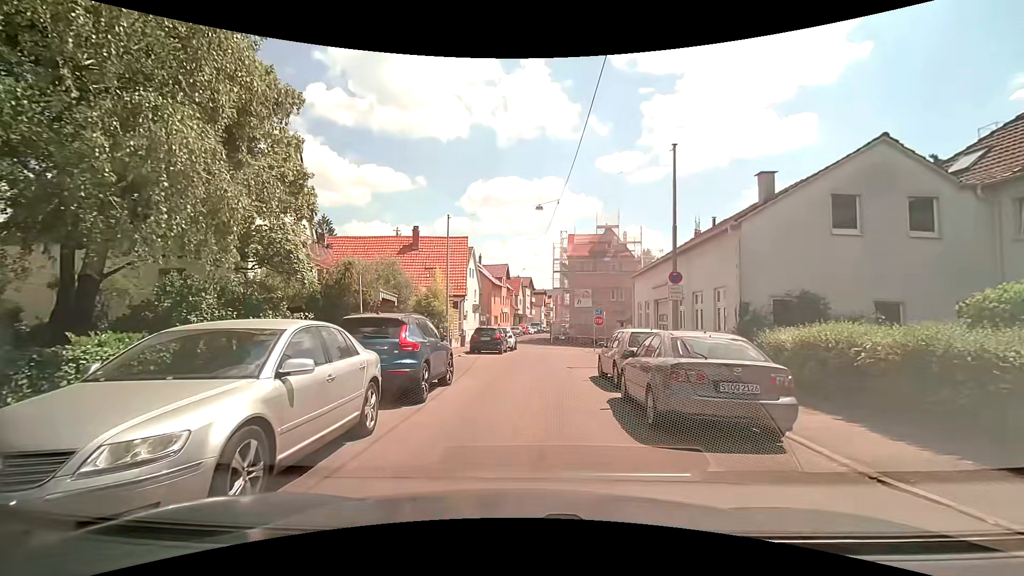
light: Day
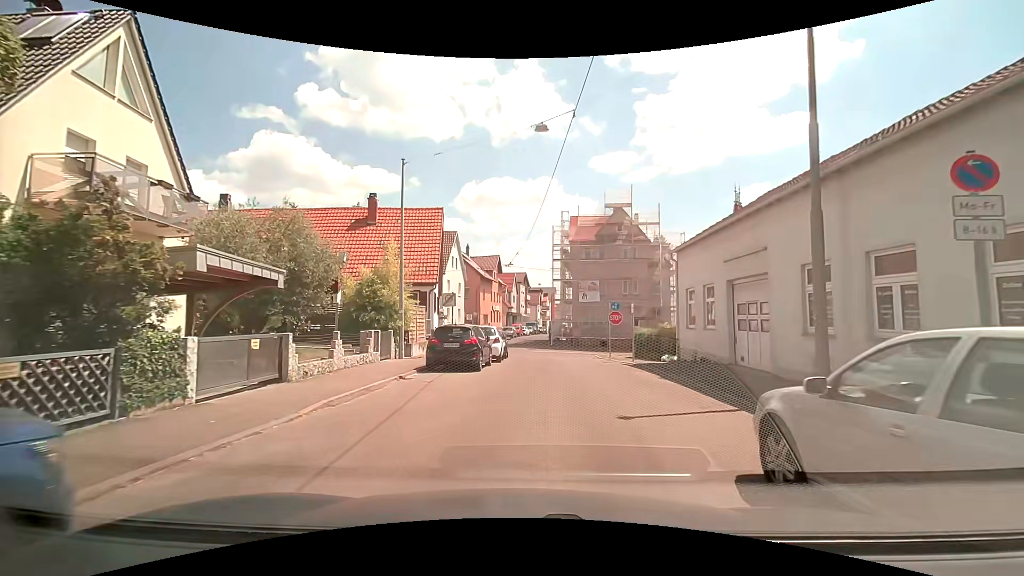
(-0.1, +10.6) m; 0°
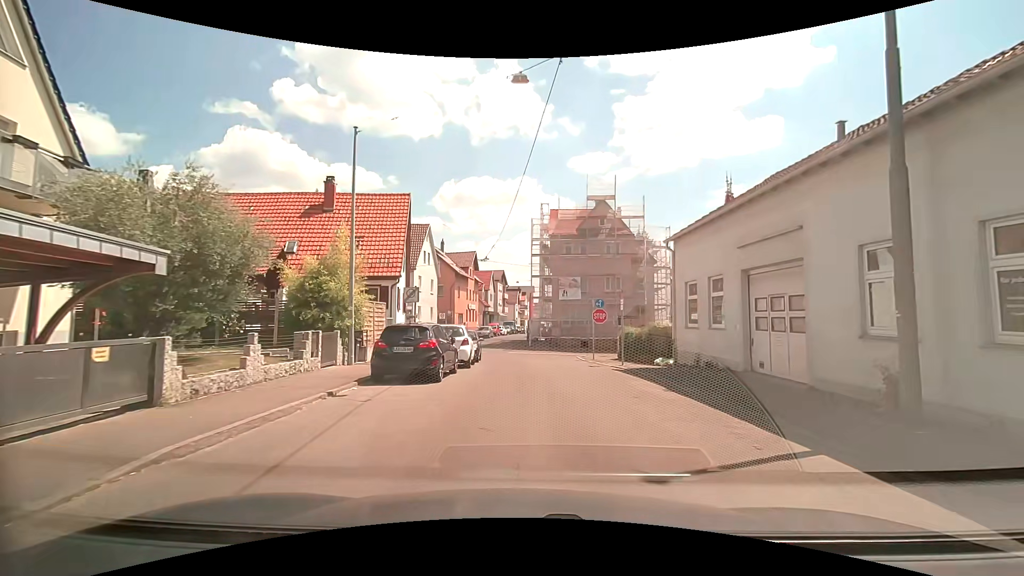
(+0.1, +3.2) m; +3°
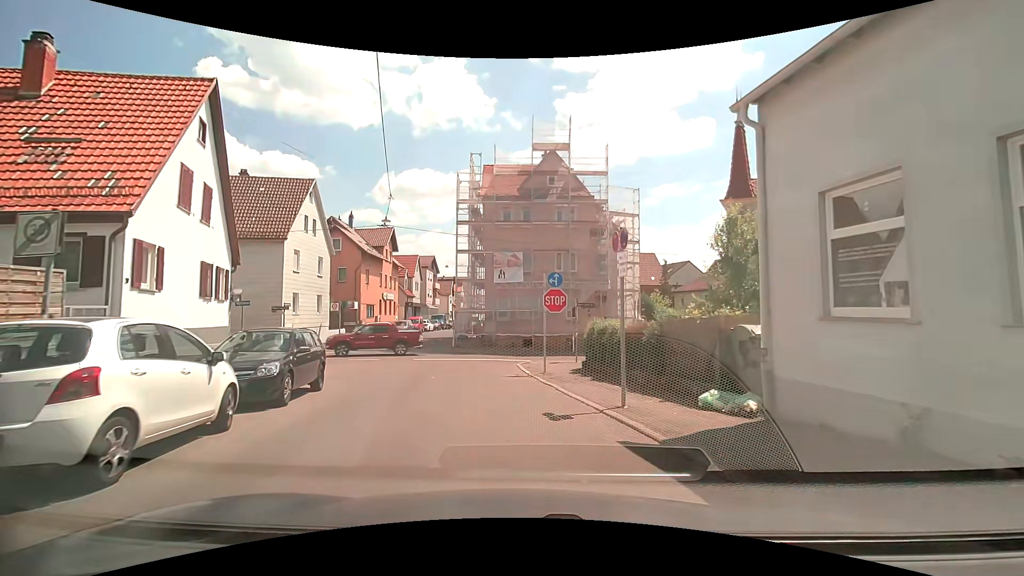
(+1.0, +12.4) m; +6°
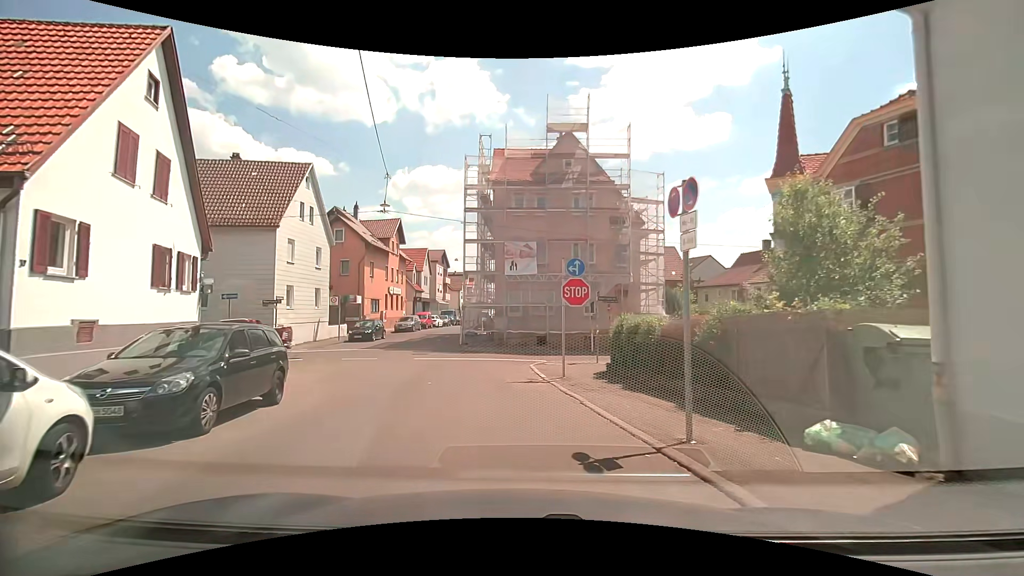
(0.0, +2.8) m; +1°
